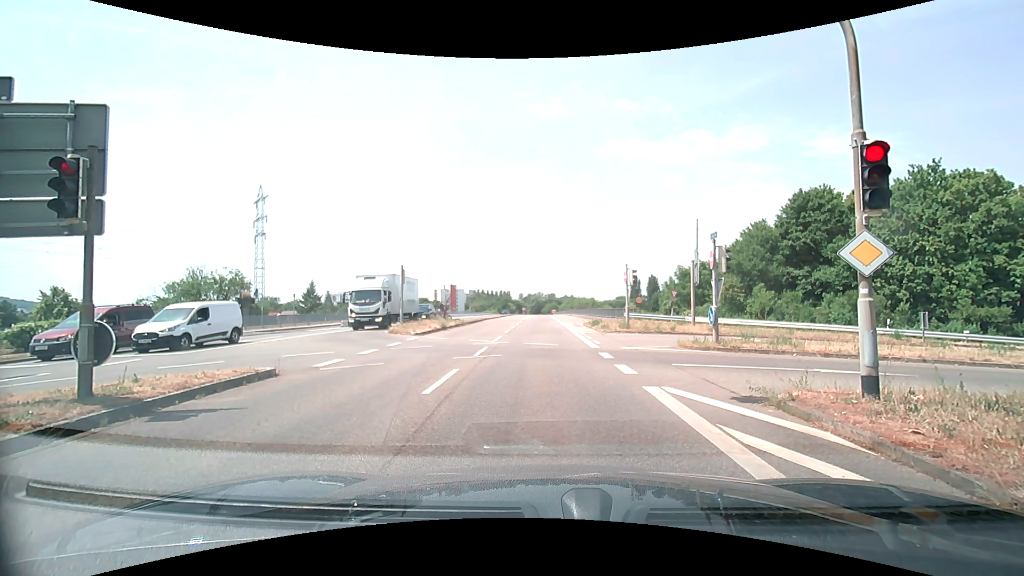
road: secondary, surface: asphalt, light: Day
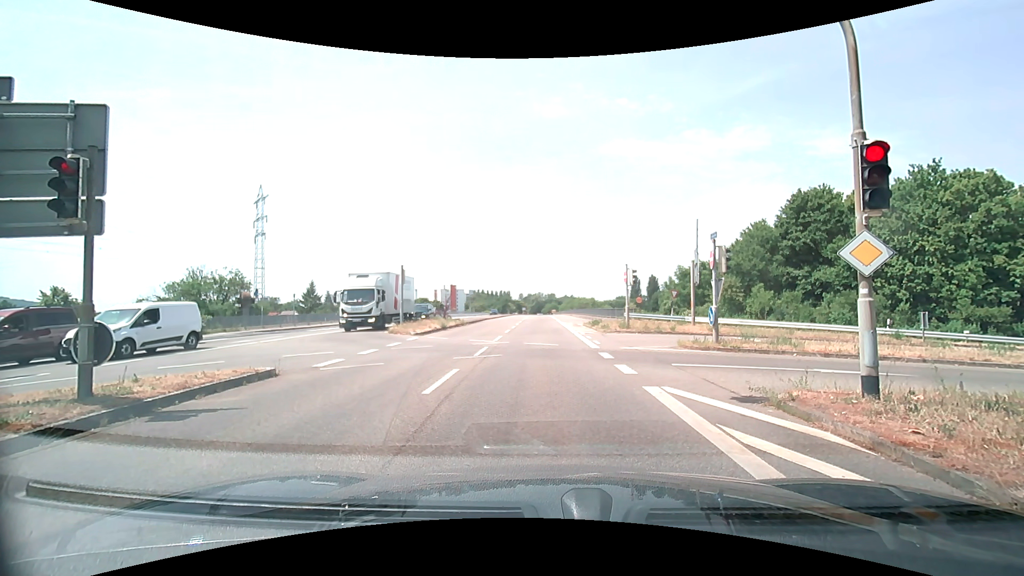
(0.0, 0.0) m; 0°
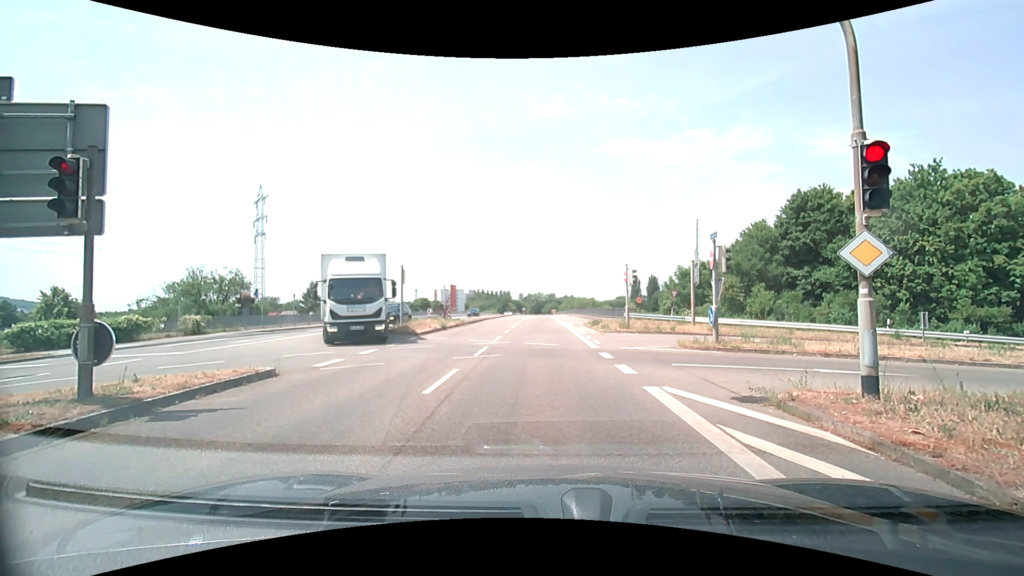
(0.0, 0.0) m; 0°
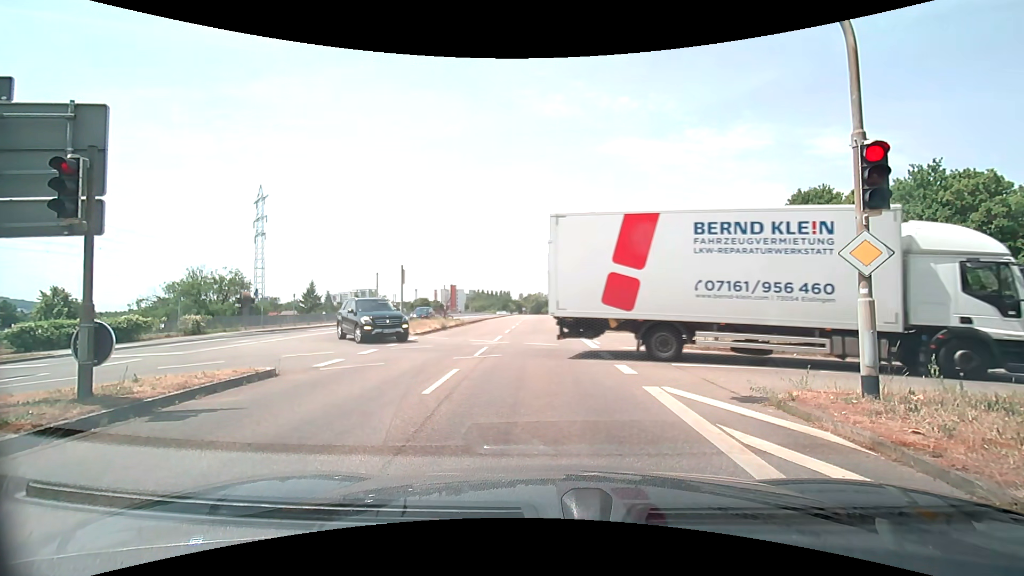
(0.0, 0.0) m; 0°
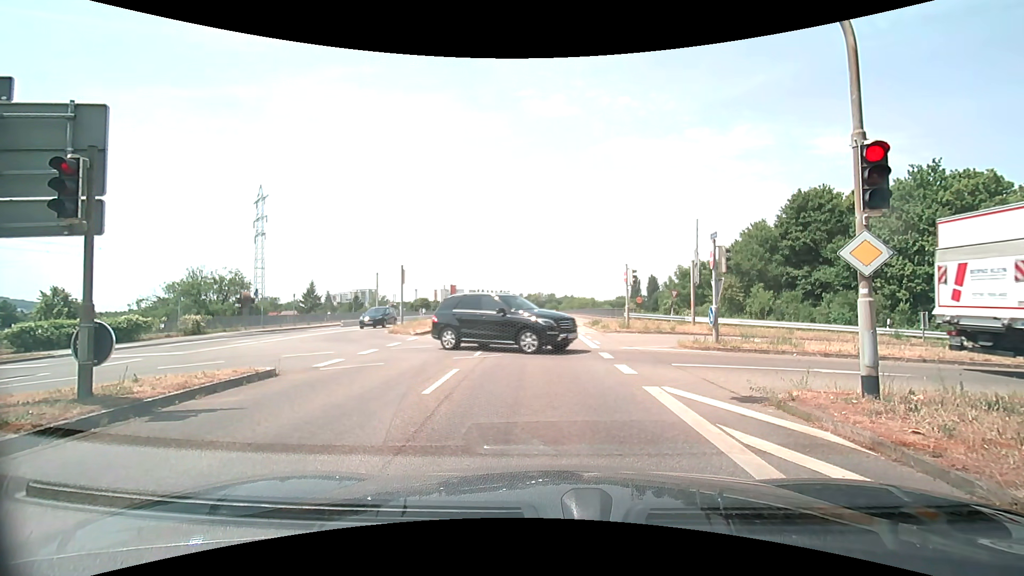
(0.0, 0.0) m; 0°
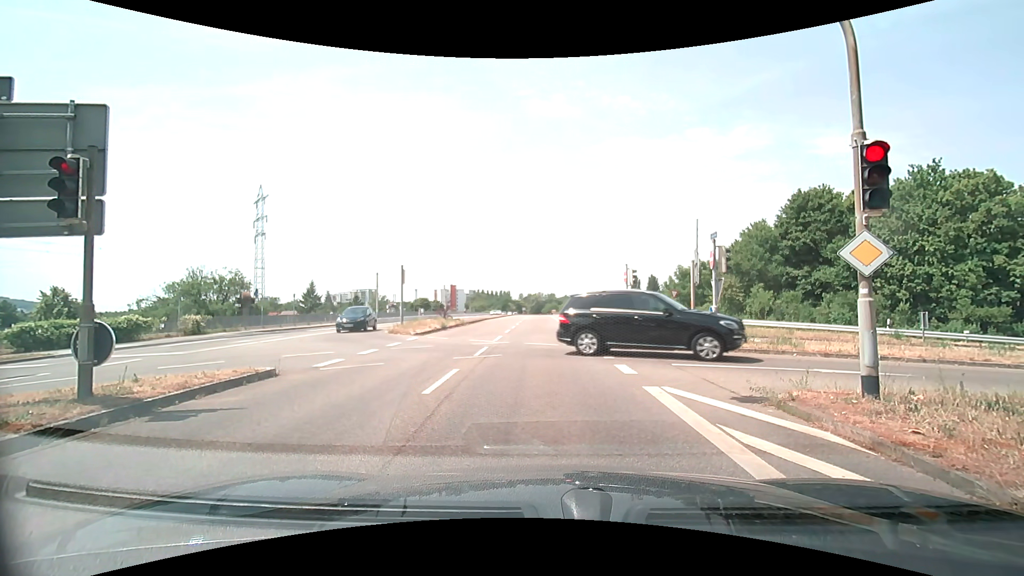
(0.0, 0.0) m; 0°
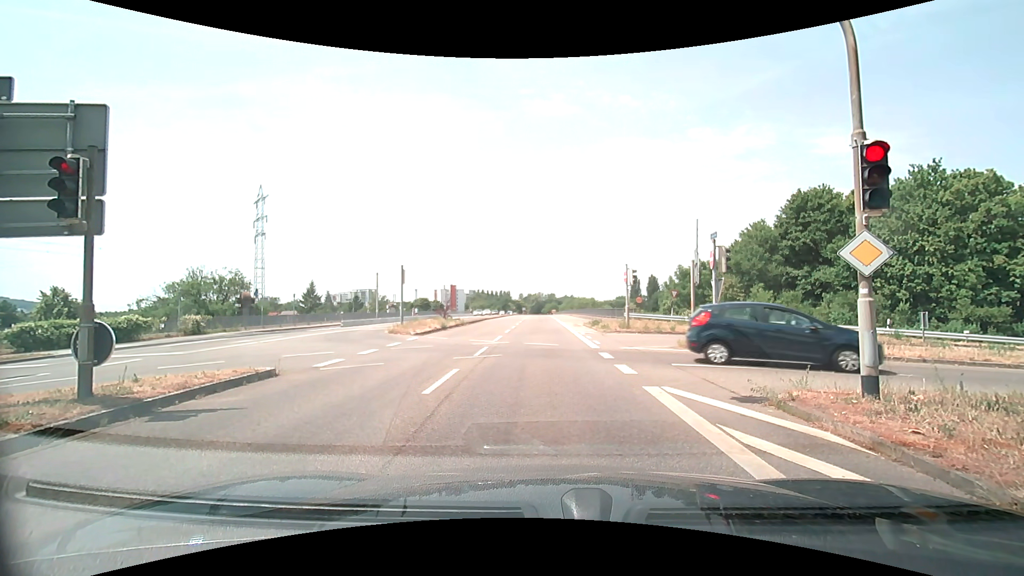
(0.0, 0.0) m; 0°
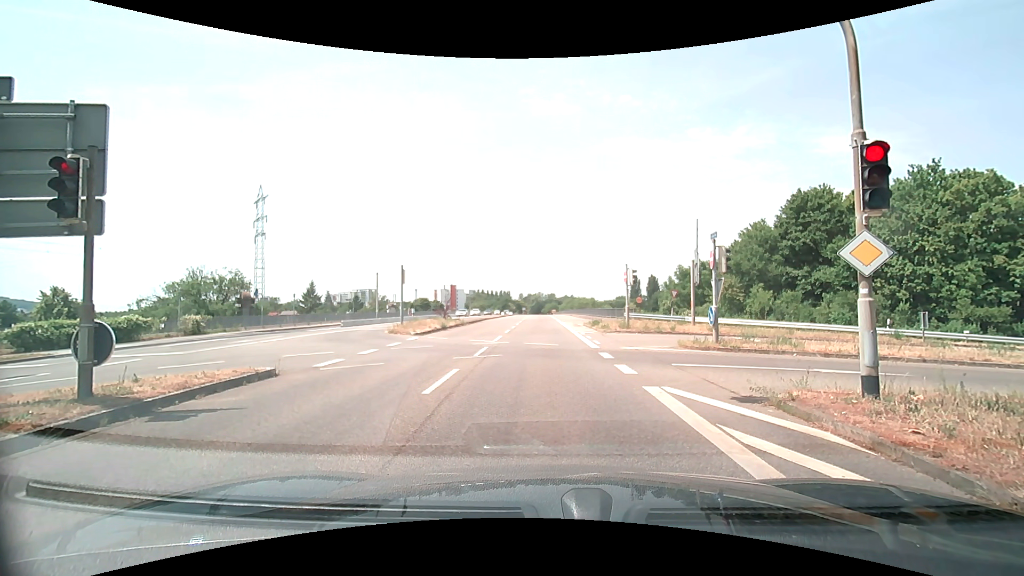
(0.0, 0.0) m; 0°
(0, +10) (0, +20) (0, +30) (0, +40) (0, +50) (0, +60) (0, +70) (0, +80) (0, +90) (-1, +100) m
